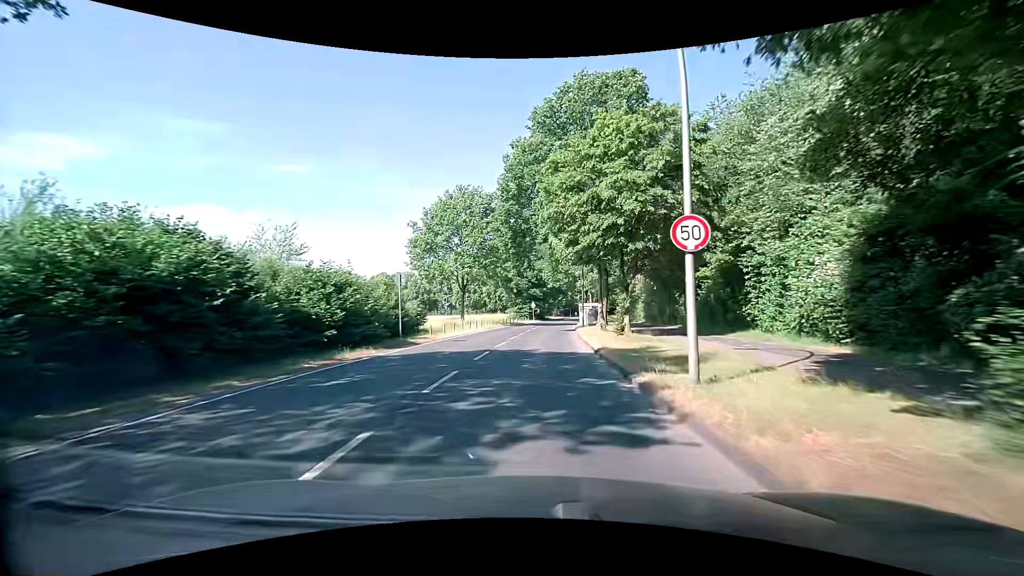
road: tertiary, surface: asphalt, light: Day
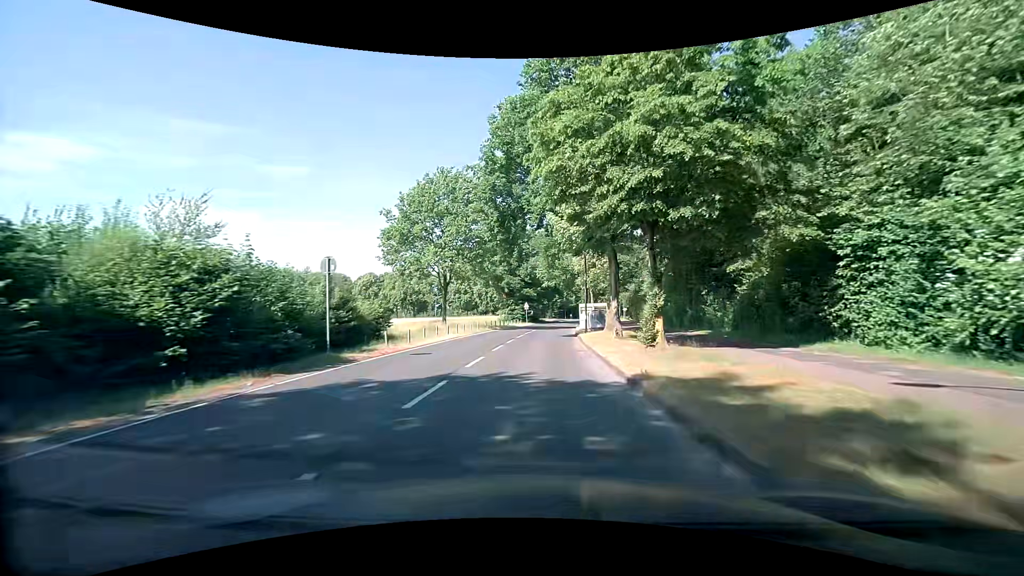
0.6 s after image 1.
(+0.1, +7.1) m; +3°
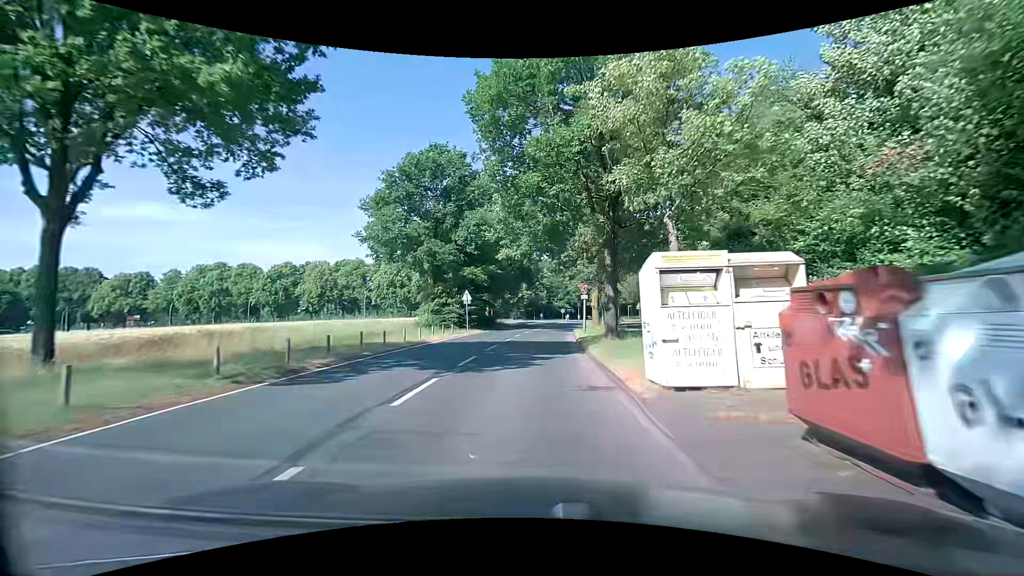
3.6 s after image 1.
(+0.3, +35.1) m; +2°
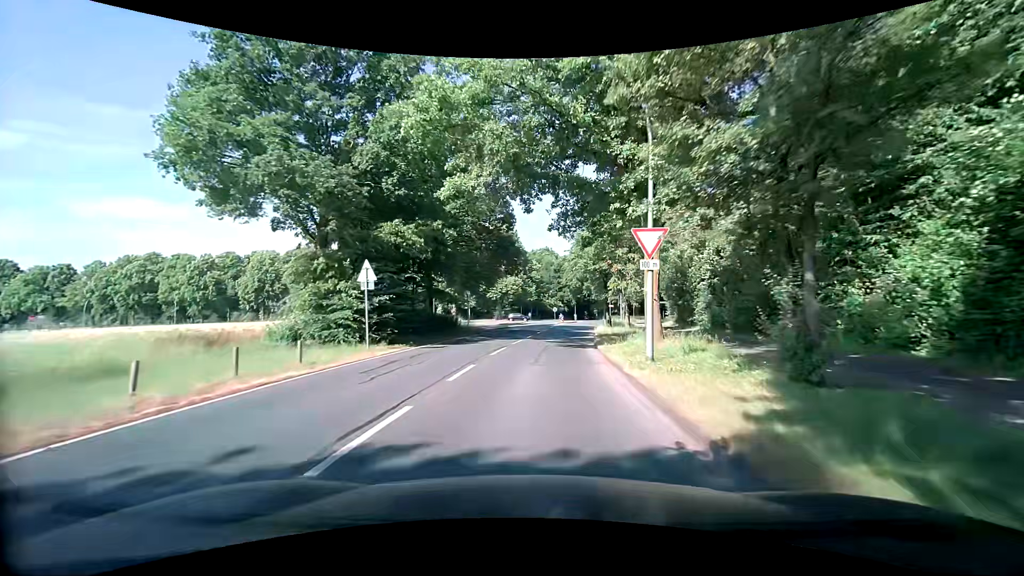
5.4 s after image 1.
(+0.4, +20.6) m; +1°
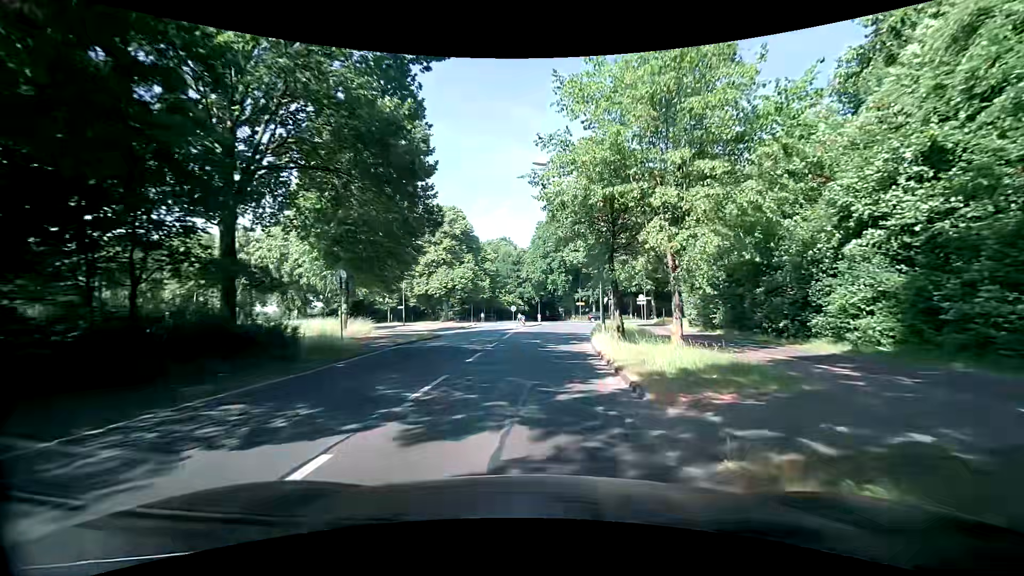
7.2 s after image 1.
(+0.9, +20.2) m; +5°
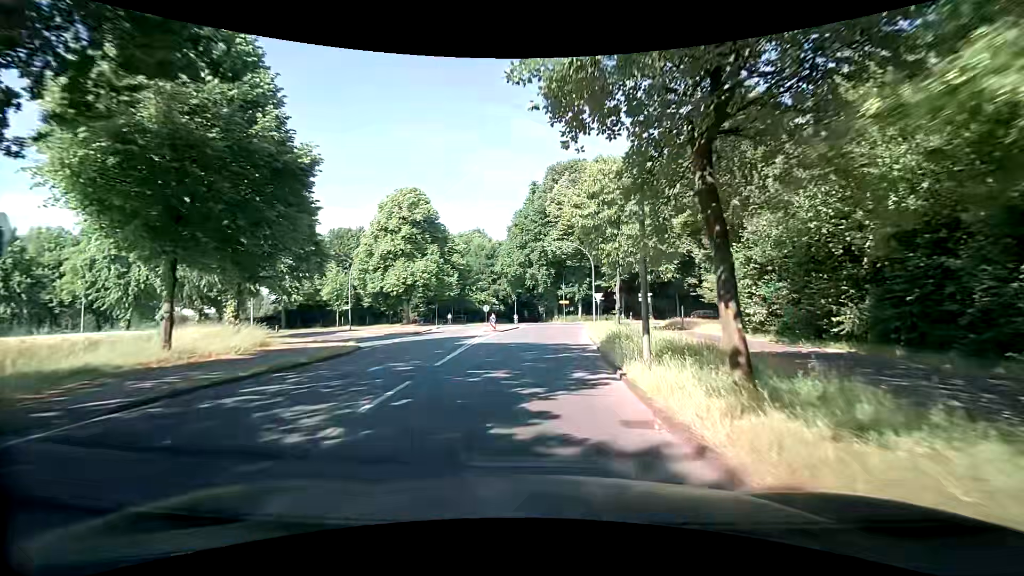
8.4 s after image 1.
(+0.4, +12.9) m; +3°
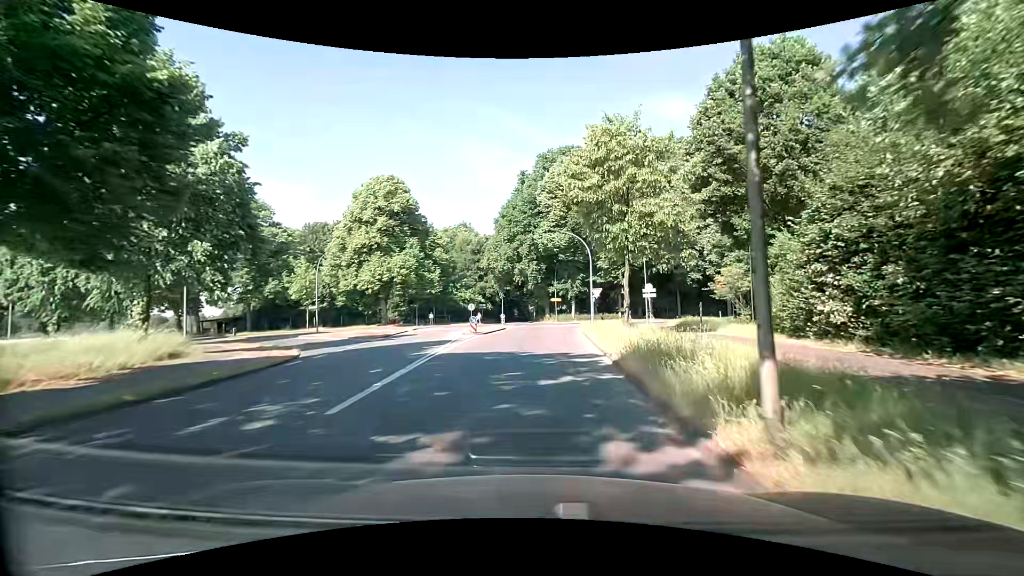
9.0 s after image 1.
(0.0, +6.1) m; 0°
(0, +10) (+1, +20) (+1, +30) (+2, +40) (+4, +50) (+12, +55) (+22, +56) (+32, +56) (+42, +57) (+52, +57) m
